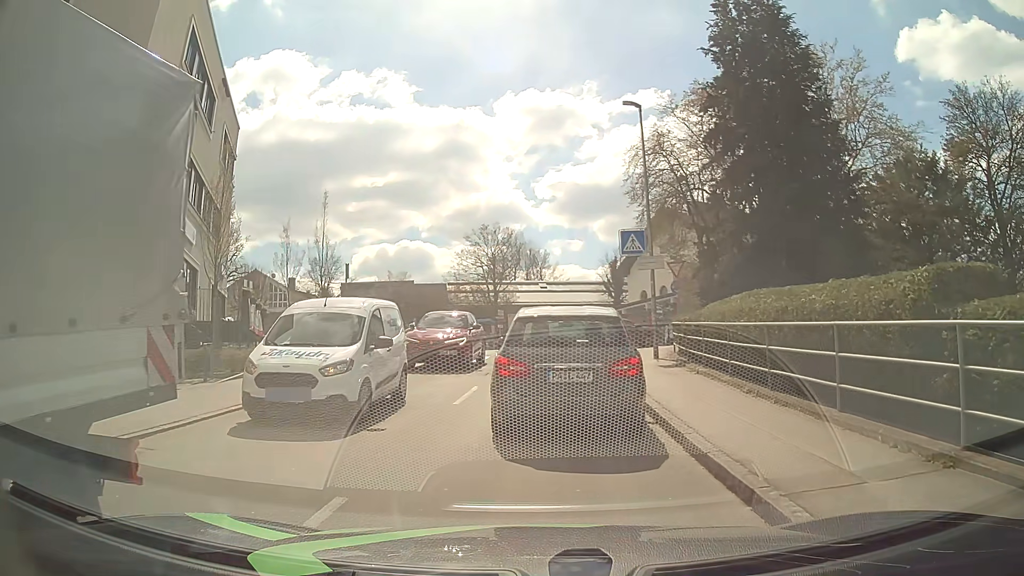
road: unclassified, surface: asphalt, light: Day
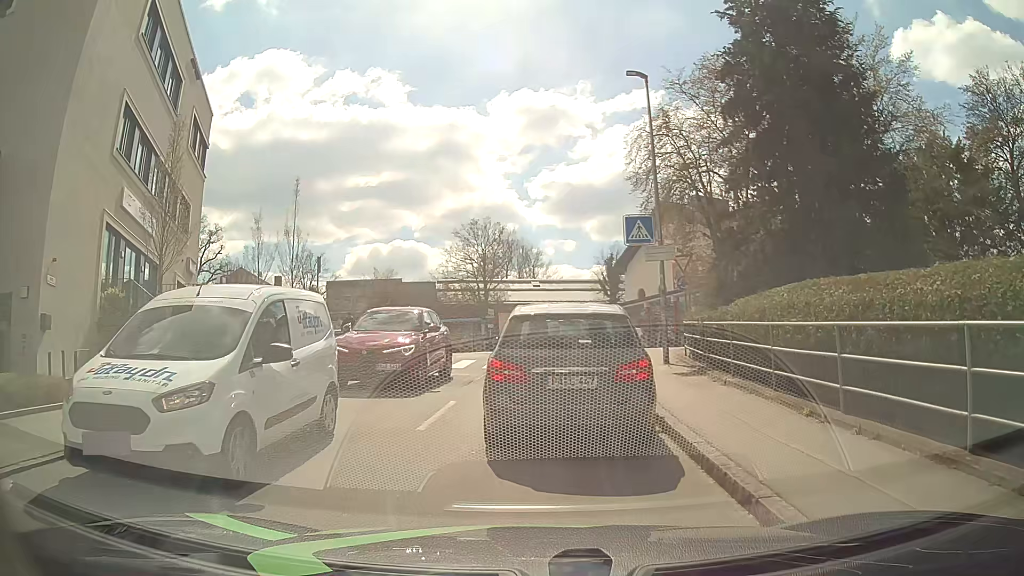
(+0.1, +2.7) m; +1°
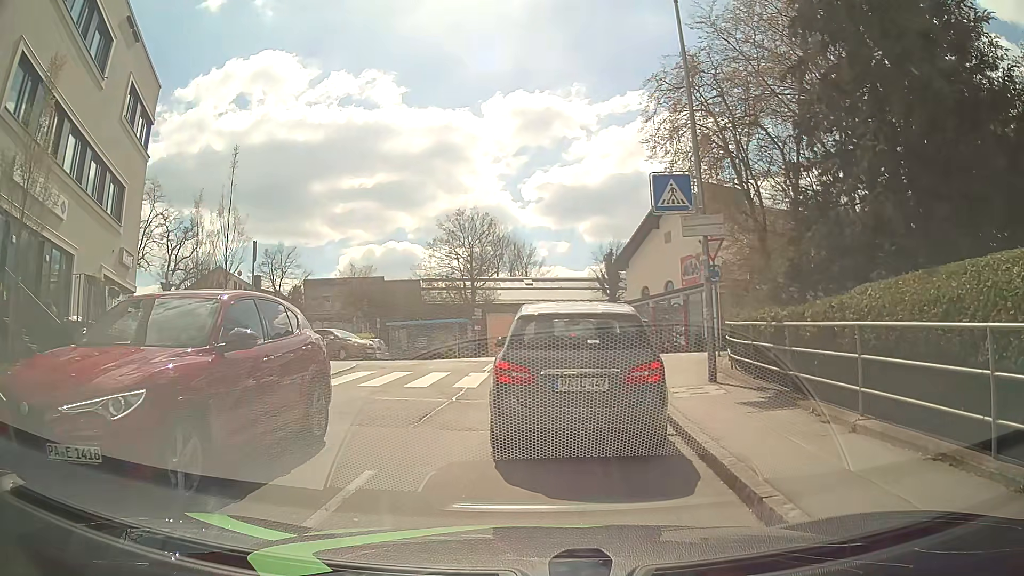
(+0.1, +5.3) m; +3°
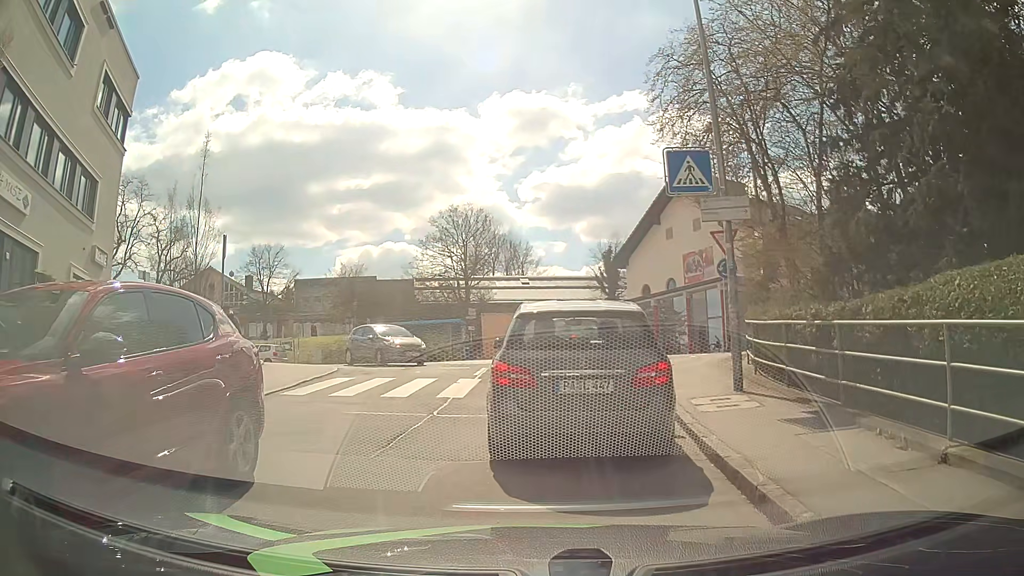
(-0.1, +1.8) m; -2°
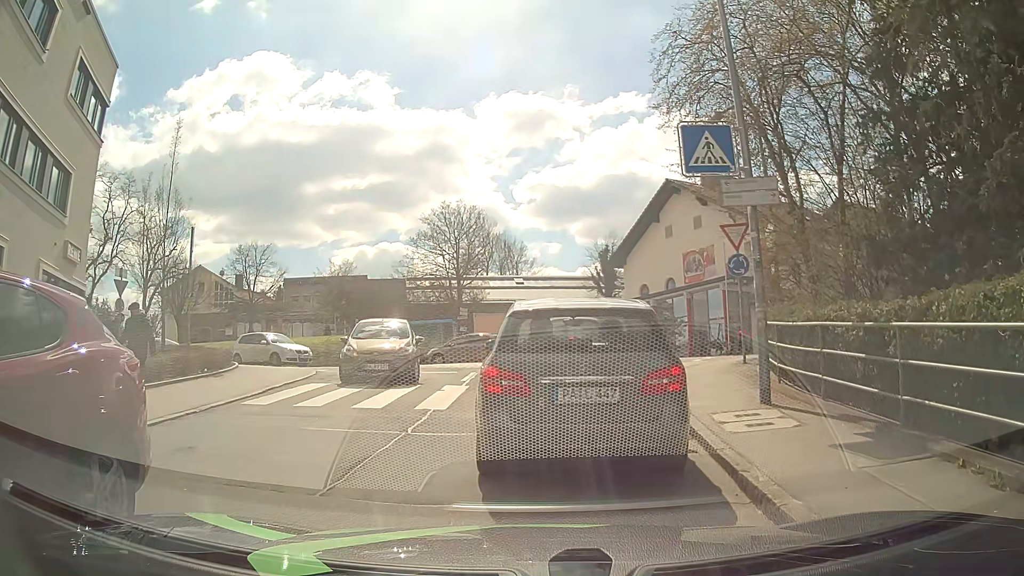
(0.0, +1.5) m; 0°
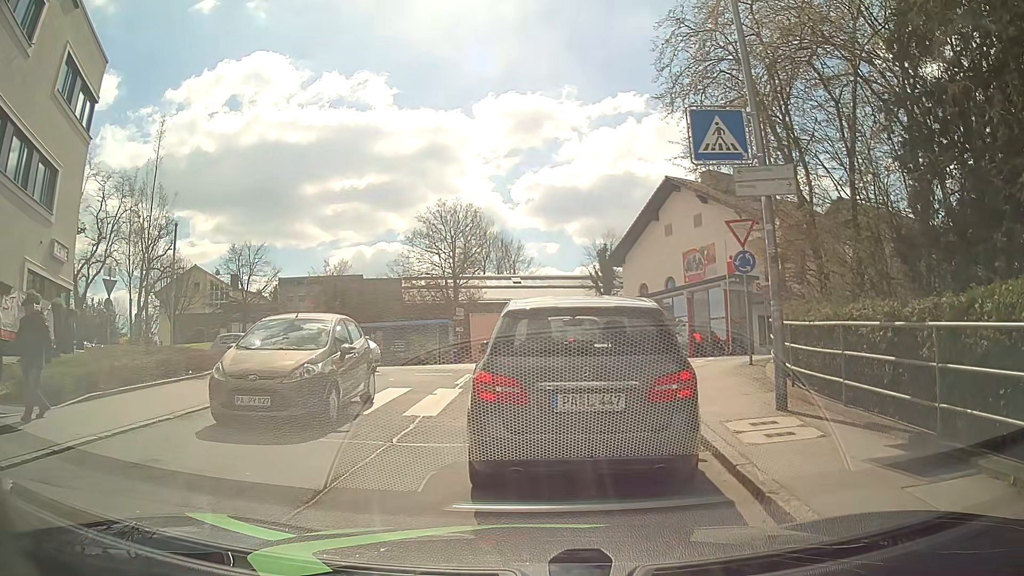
(0.0, +0.7) m; 0°
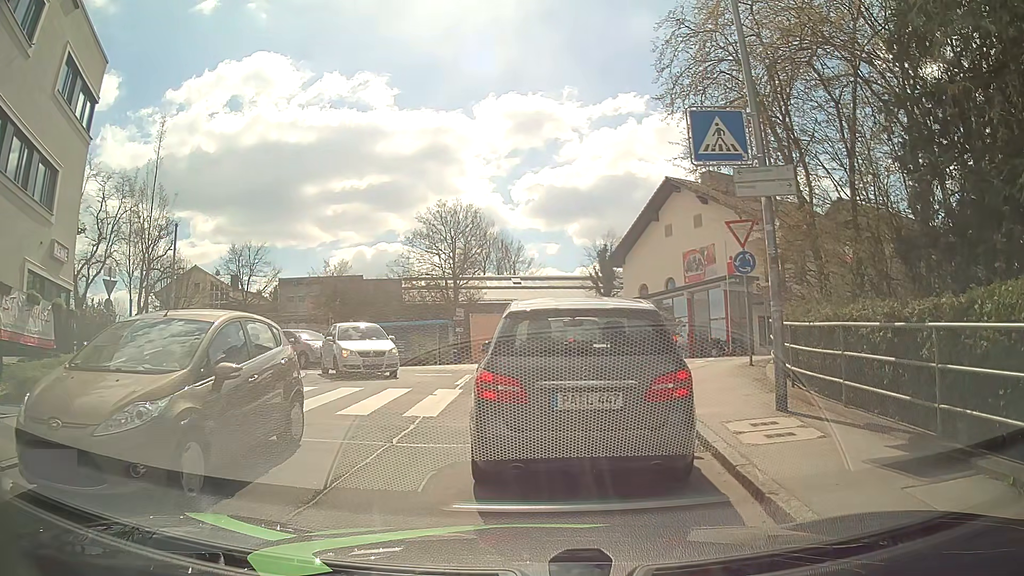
(0.0, +0.1) m; 0°
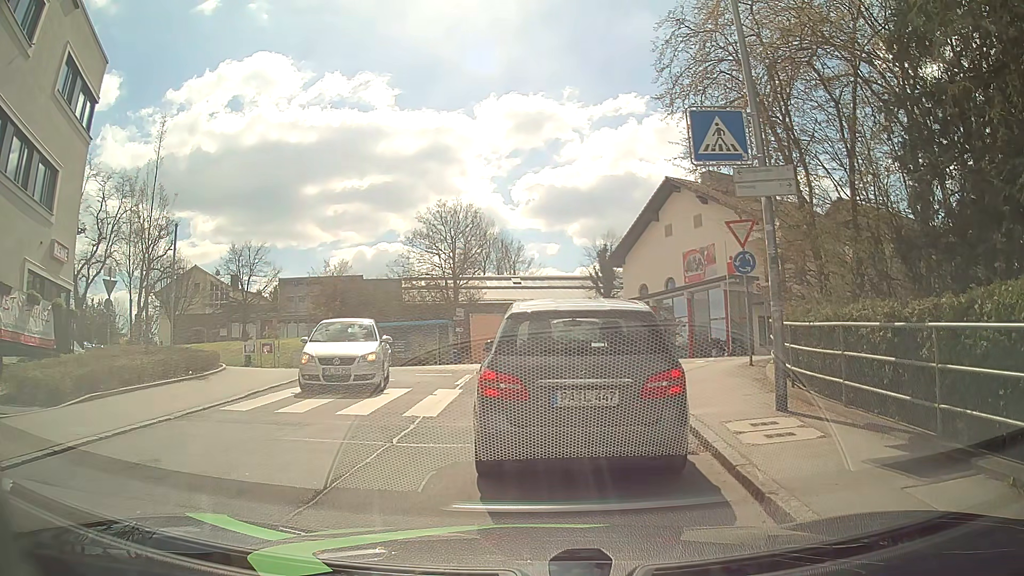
(0.0, 0.0) m; 0°
